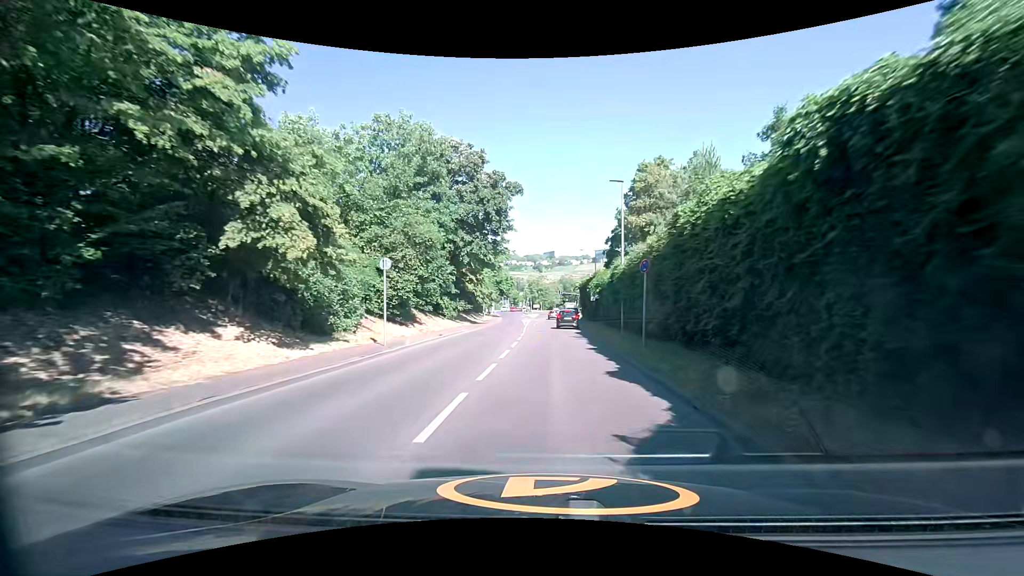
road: secondary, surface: asphalt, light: Day
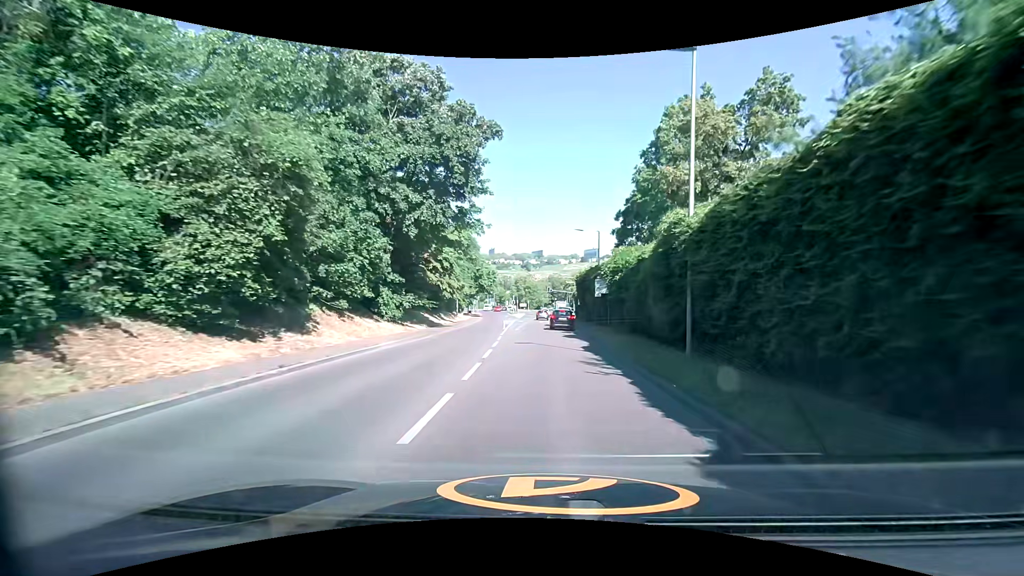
(+0.1, +13.5) m; +1°
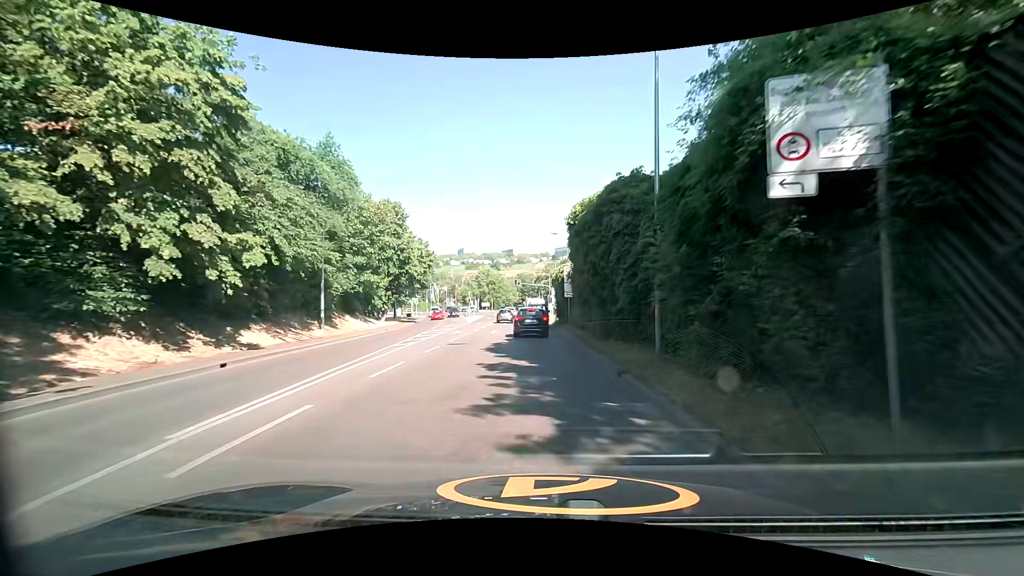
(+1.1, +30.3) m; +4°
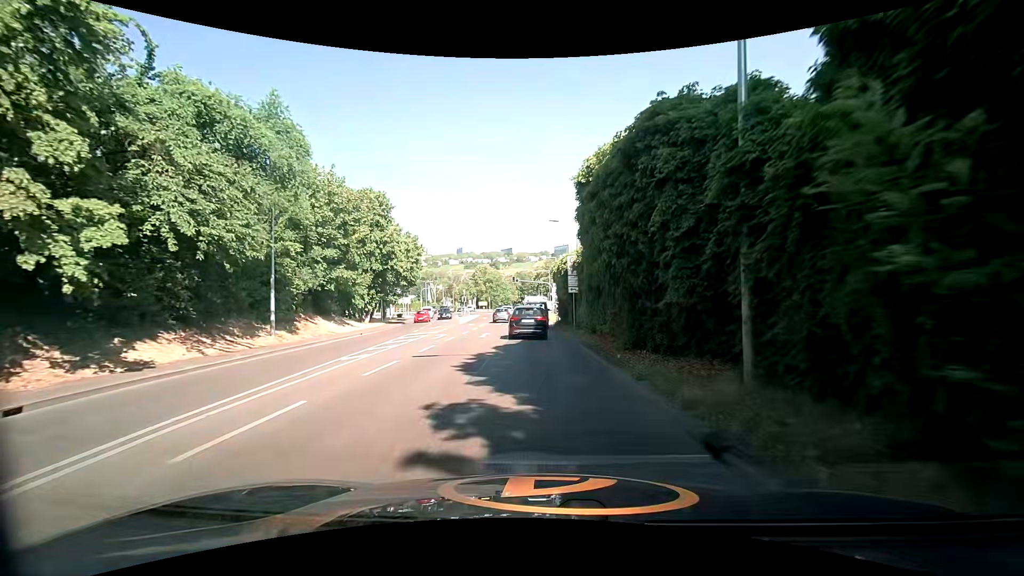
(0.0, +5.5) m; 0°
(0, +10) (0, +20) (-1, +30) (-1, +40) (-1, +50) (-2, +60) (-2, +70) (-3, +80) (-4, +90) (-5, +100) m
